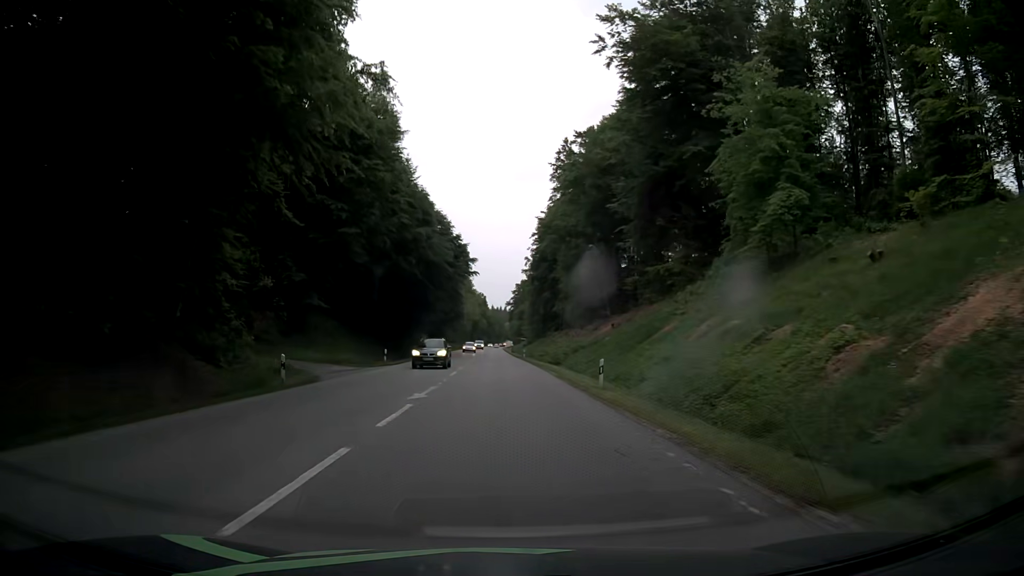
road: secondary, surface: asphalt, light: Day
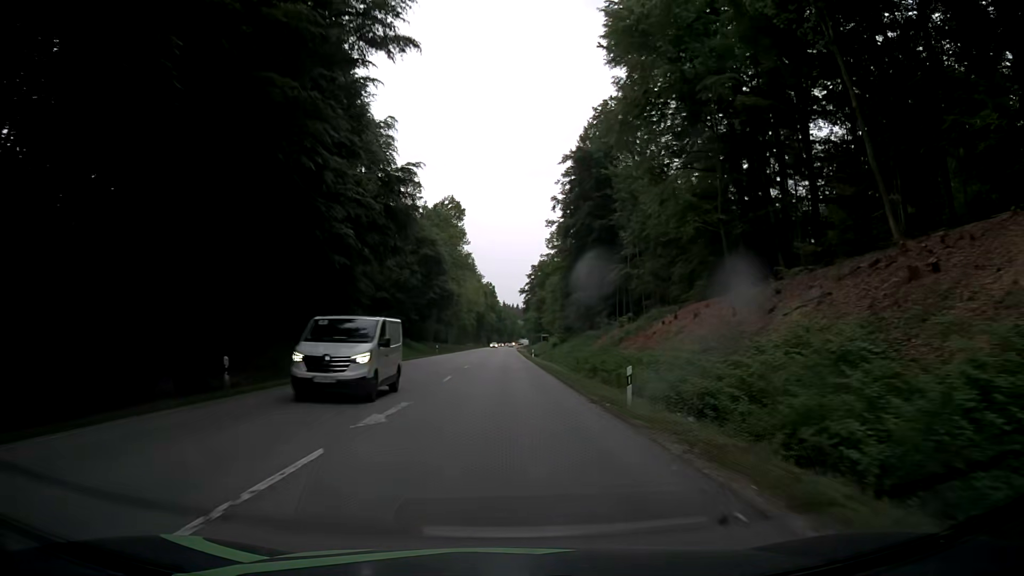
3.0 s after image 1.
(-0.1, +60.5) m; -1°
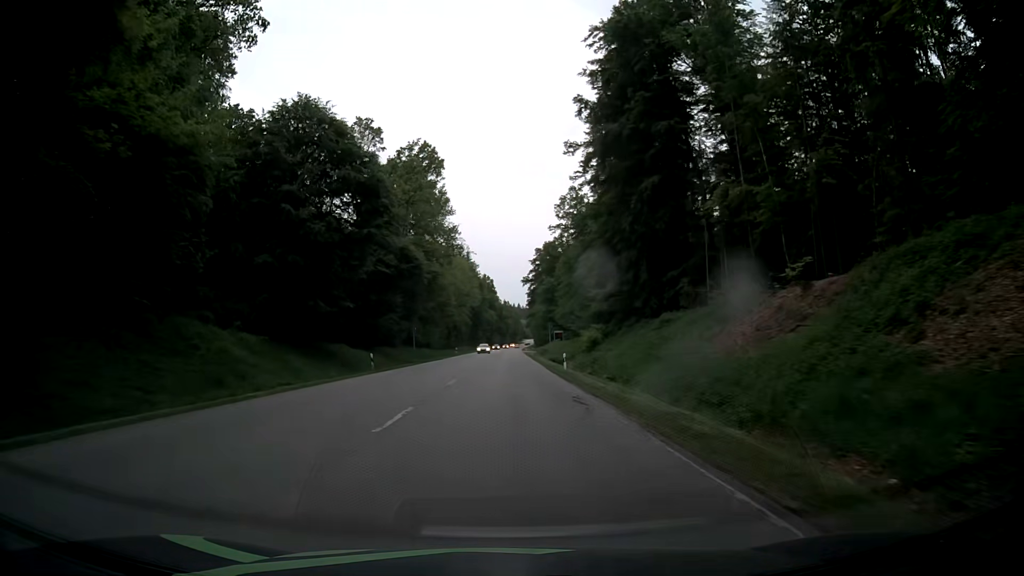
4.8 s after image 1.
(+0.2, +37.0) m; +1°
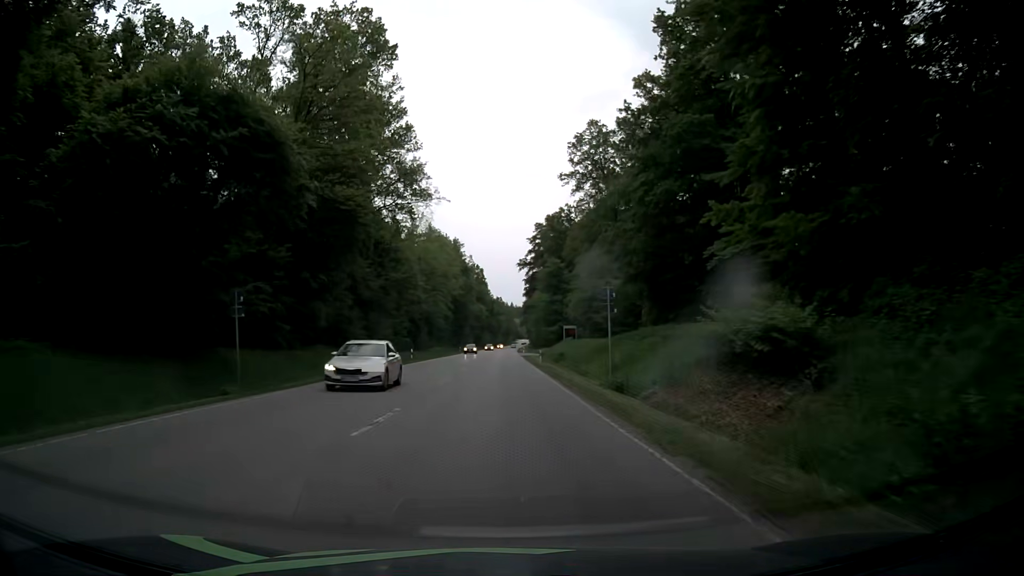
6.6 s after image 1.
(-0.5, +37.0) m; 0°
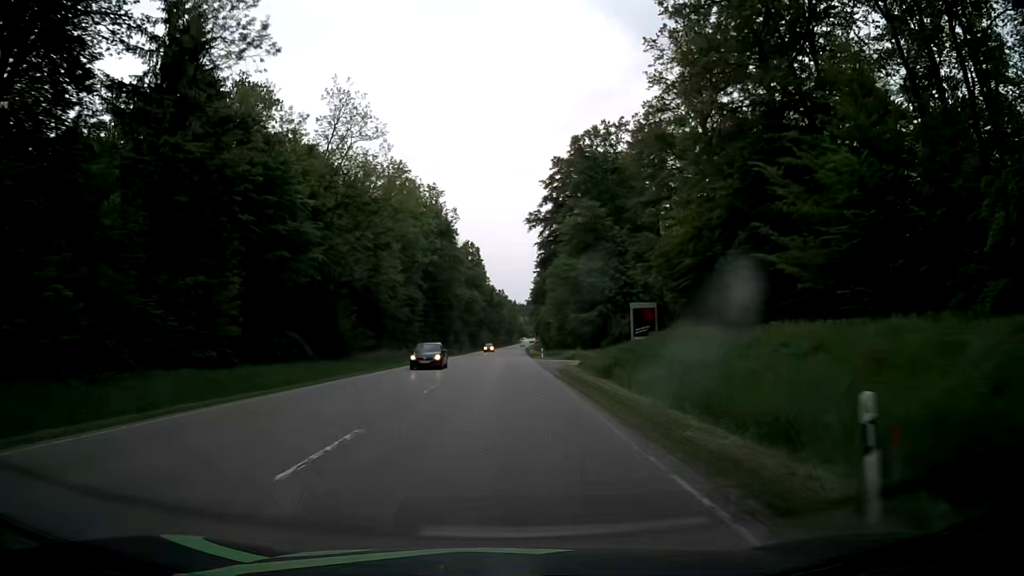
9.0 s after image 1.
(-0.2, +49.0) m; 0°
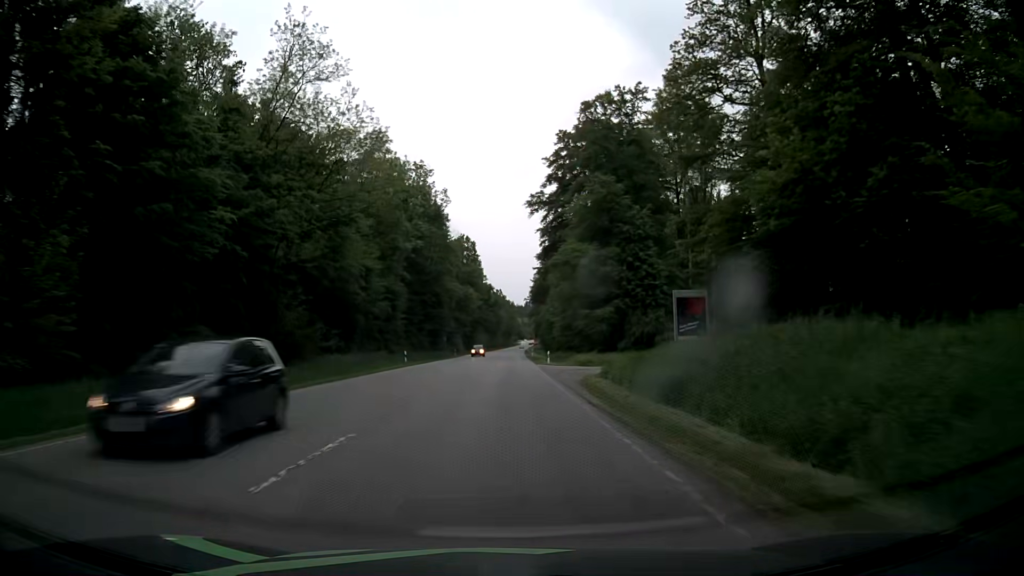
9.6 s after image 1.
(0.0, +12.2) m; 0°
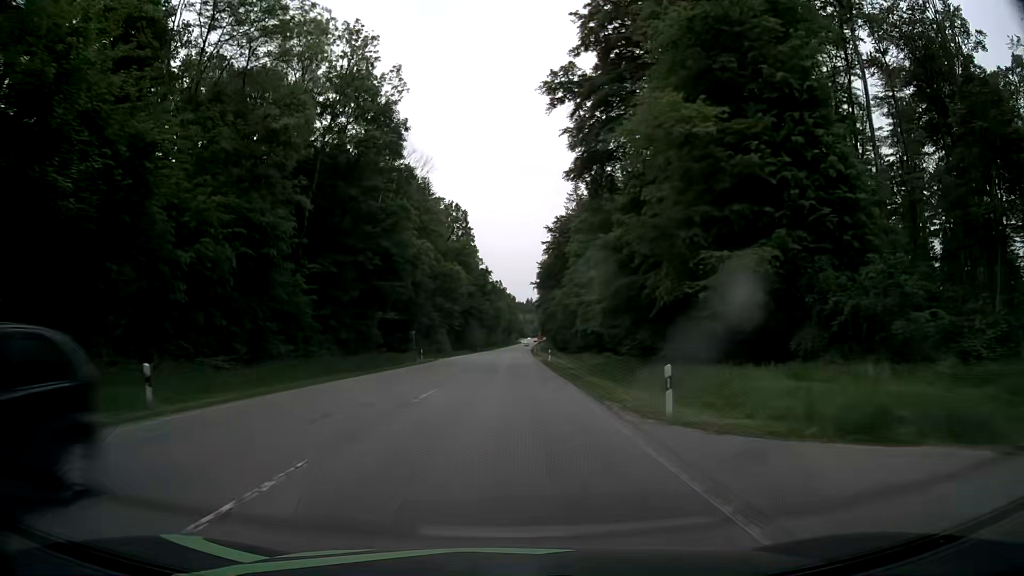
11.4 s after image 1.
(-0.1, +36.6) m; 0°
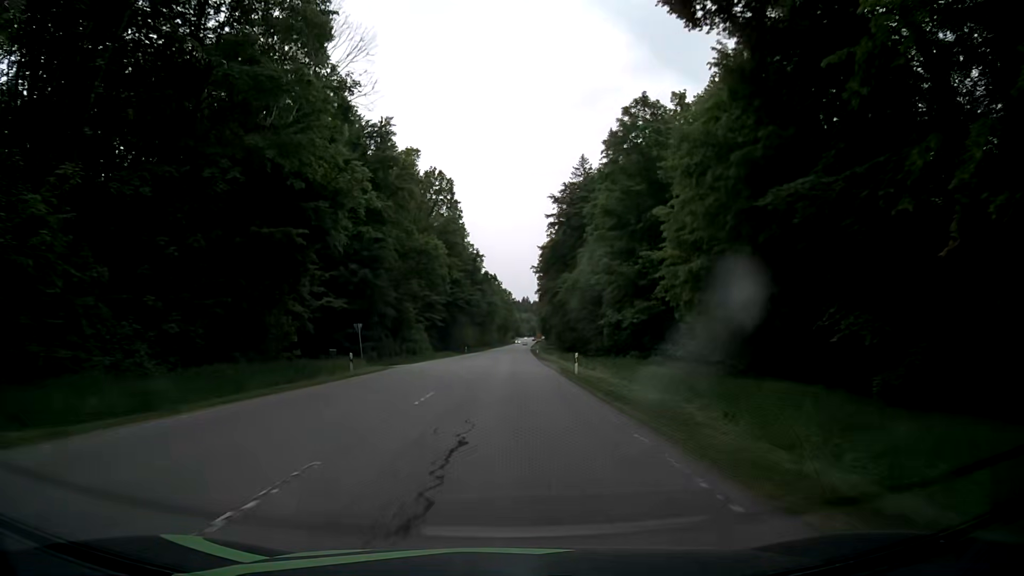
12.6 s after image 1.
(0.0, +24.3) m; 0°
(0, +10) (0, +20) (0, +30) (0, +40) (+1, +50) (+1, +60) (+1, +70) (+1, +80) (+2, +90) (+2, +100) m
